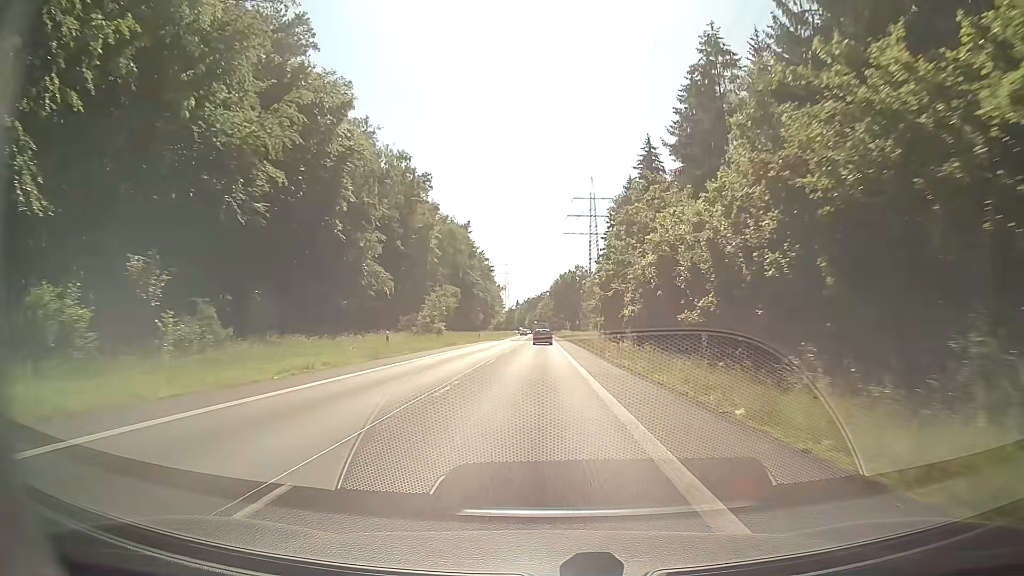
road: secondary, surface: asphalt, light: Day
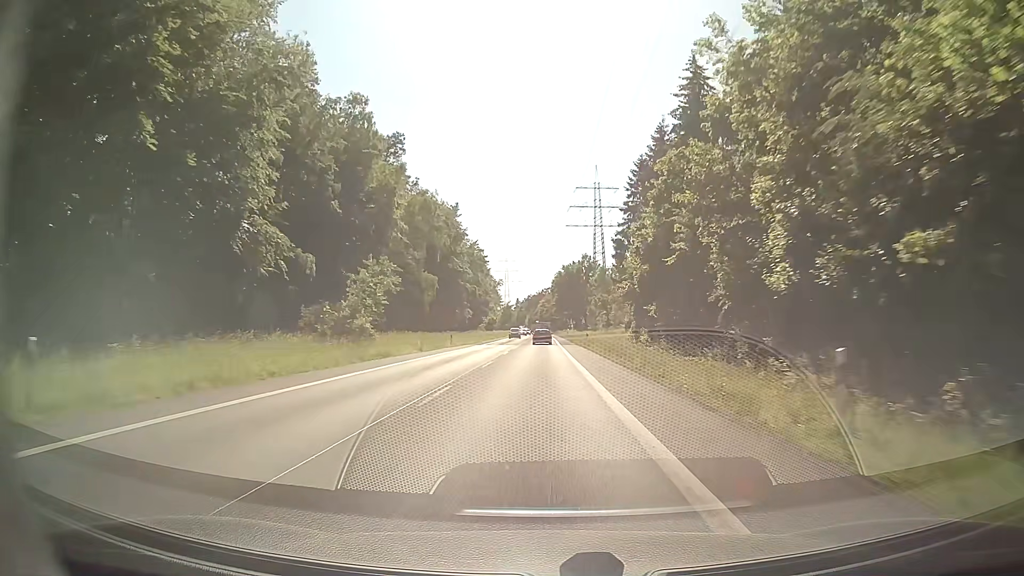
(0.0, +26.2) m; 0°
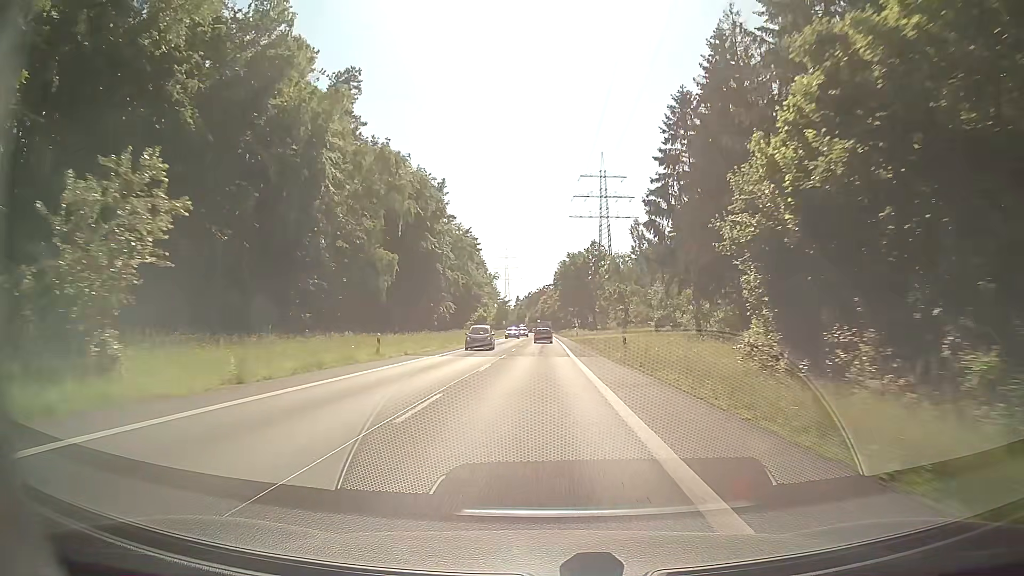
(+0.1, +26.1) m; +1°
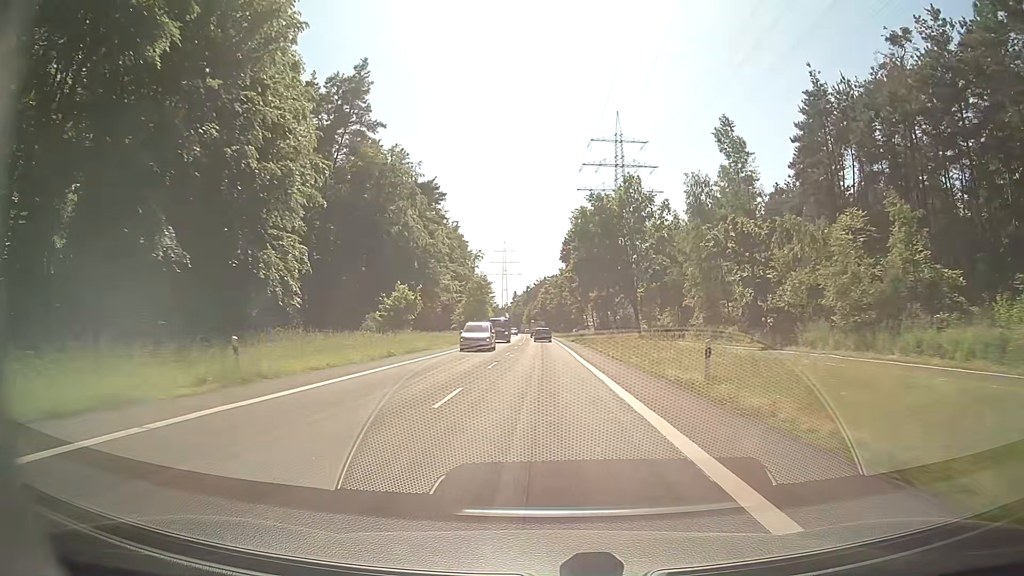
(-0.7, +64.8) m; -1°
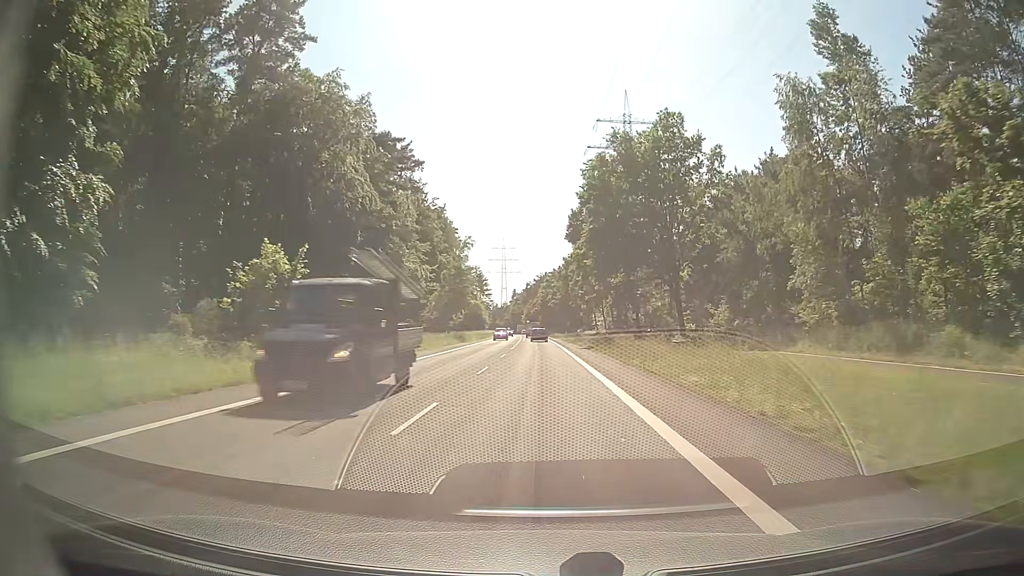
(0.0, +25.8) m; 0°
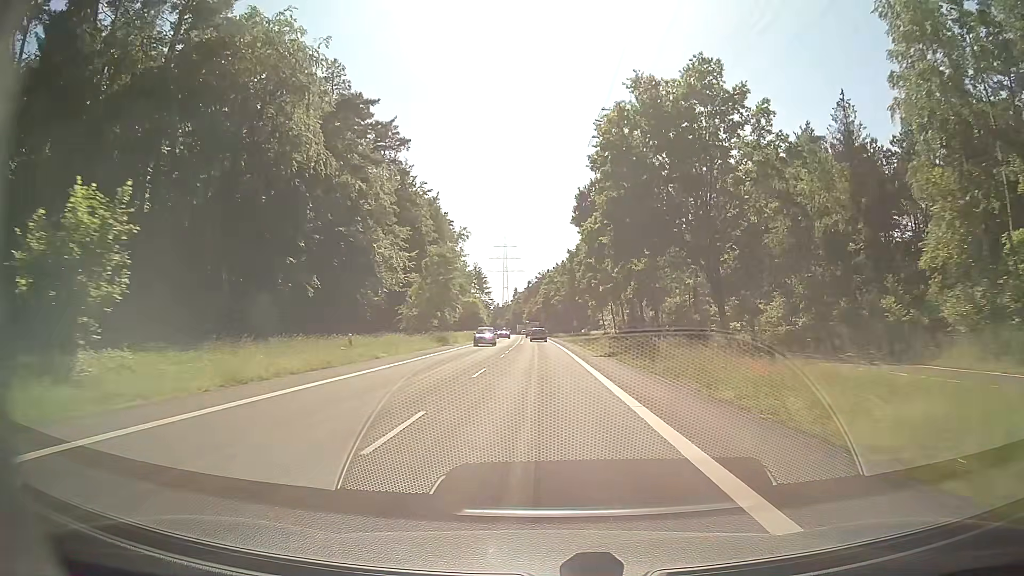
(0.0, +12.8) m; -1°
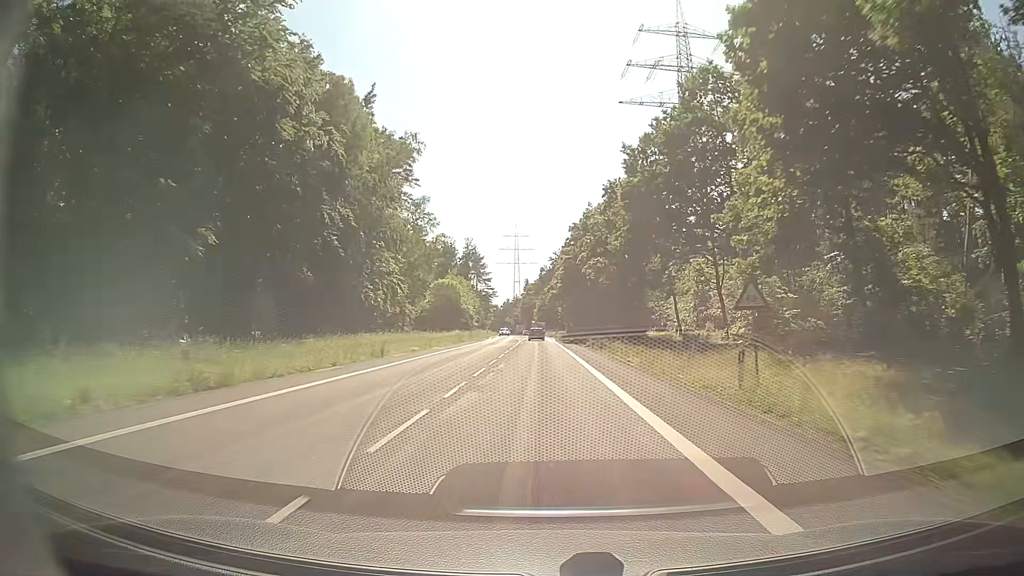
(-0.2, +63.6) m; -1°
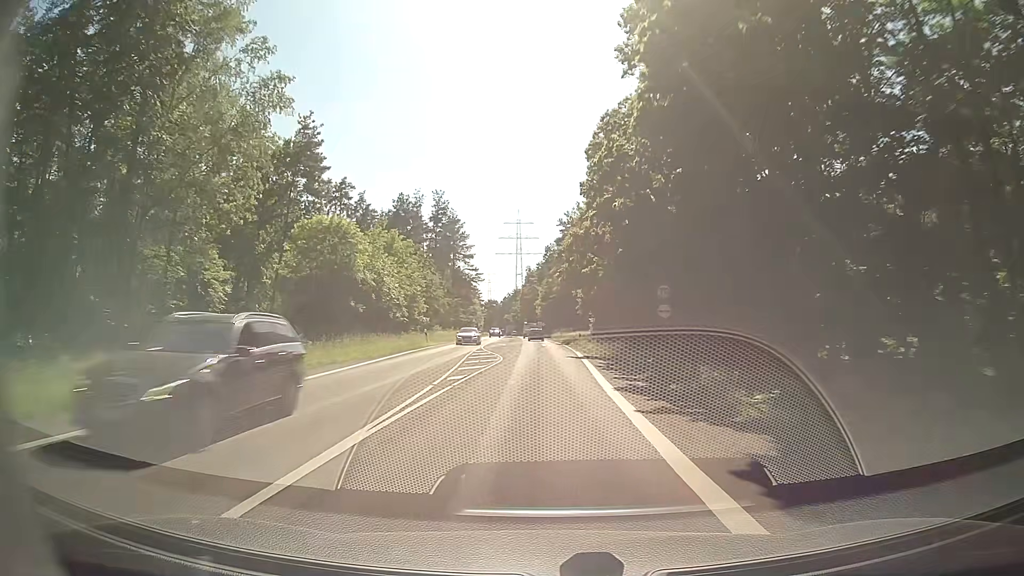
(-0.4, +62.7) m; -1°
(0, +10) (0, +20) (0, +30) (0, +40) (0, +50) (0, +60) (-1, +70) (-1, +80) (-1, +90) (-1, +100) m
